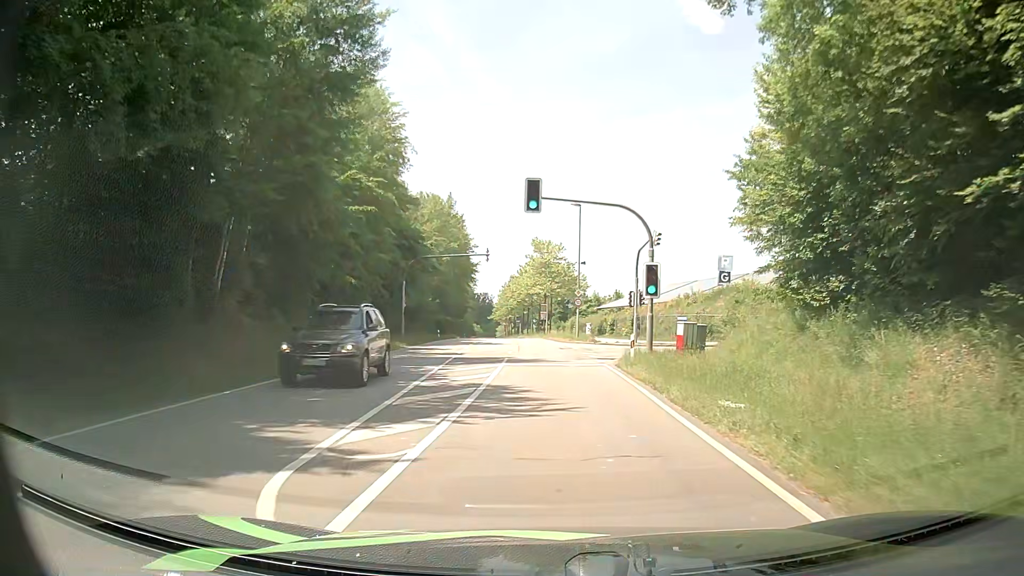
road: secondary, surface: asphalt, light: Day
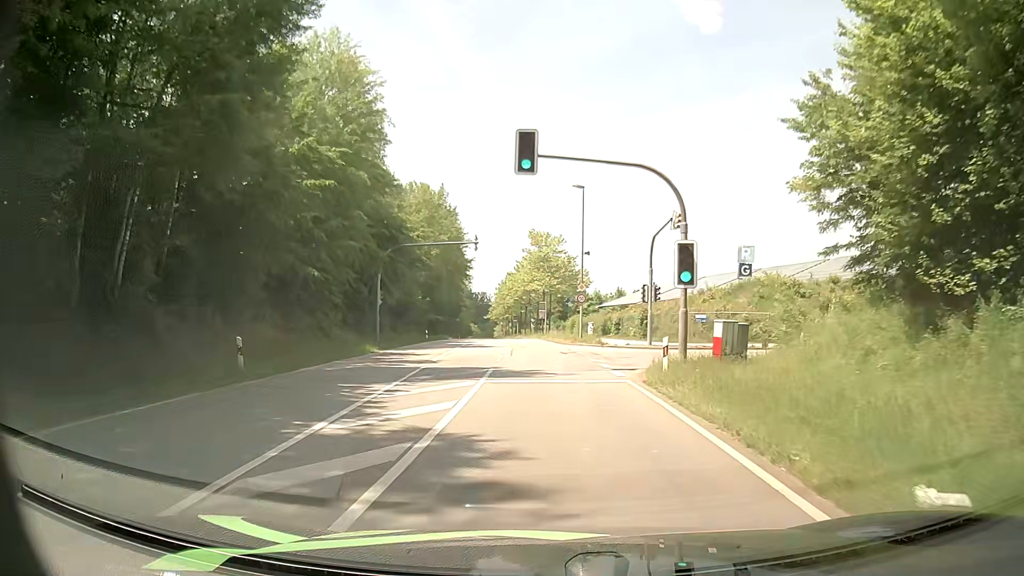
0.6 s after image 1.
(0.0, +6.5) m; 0°
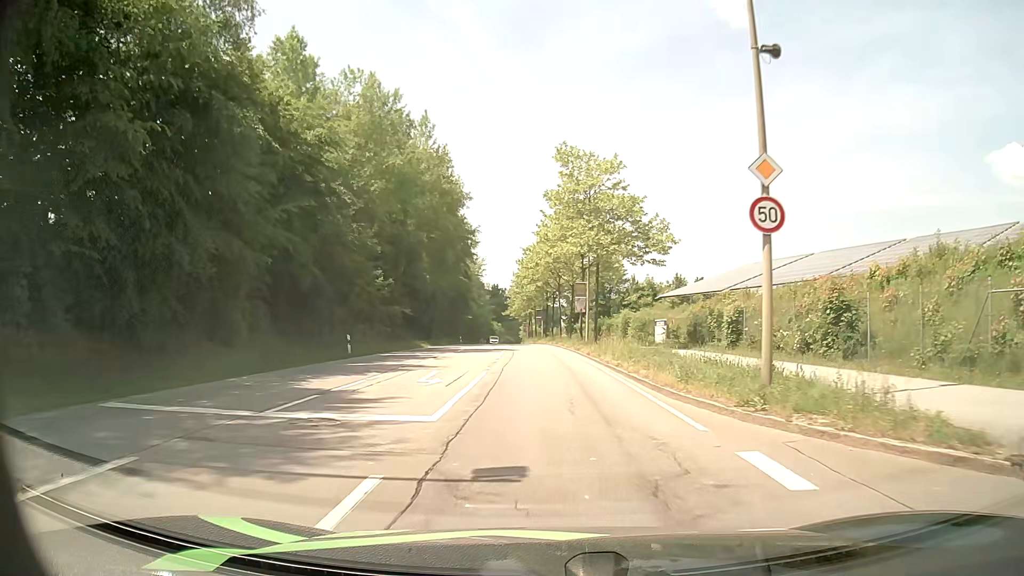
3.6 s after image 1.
(-0.5, +33.6) m; -3°
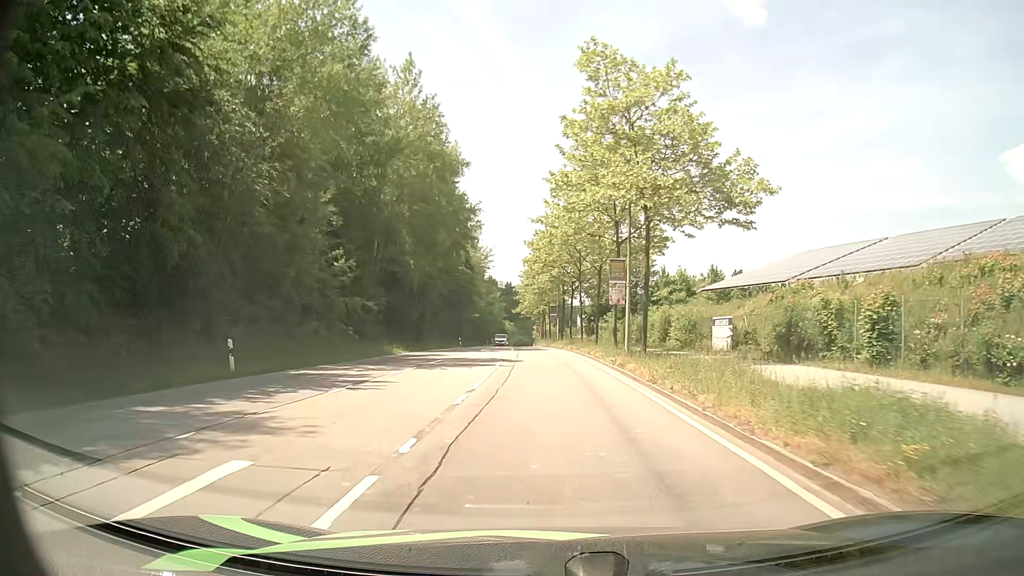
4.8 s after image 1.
(0.0, +14.0) m; -1°
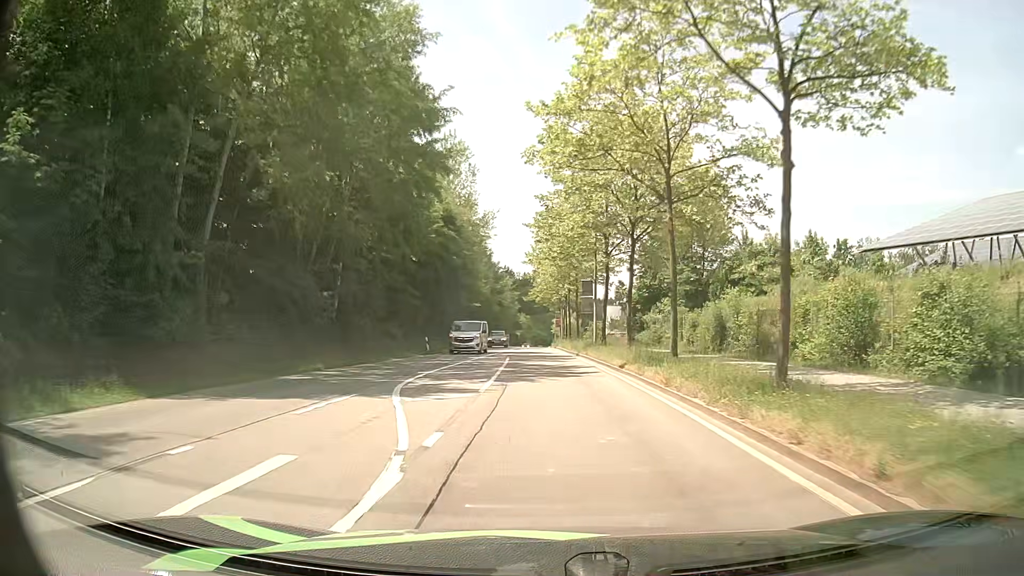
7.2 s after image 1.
(-0.3, +29.0) m; -1°
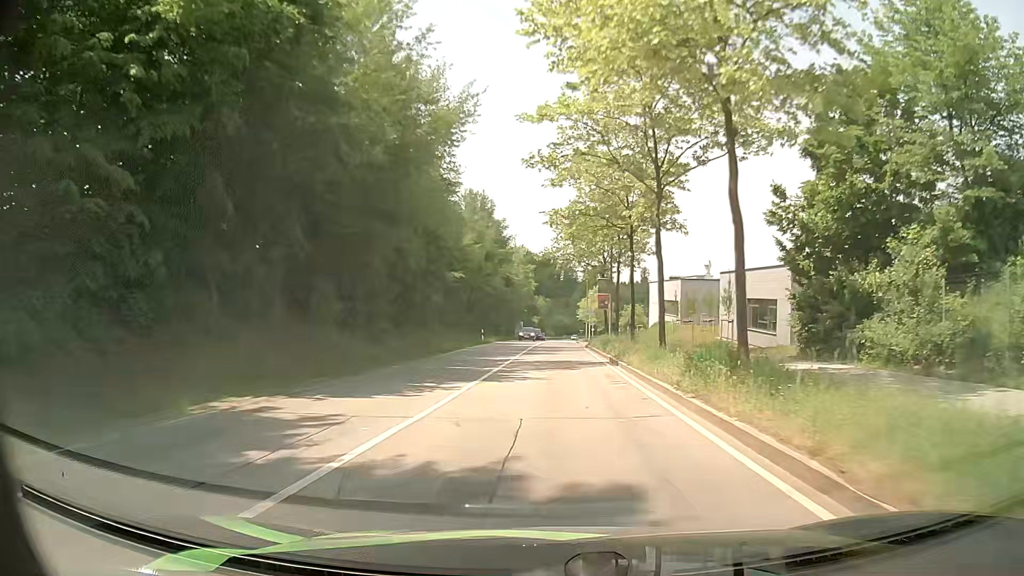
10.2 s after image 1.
(-0.6, +38.4) m; -2°
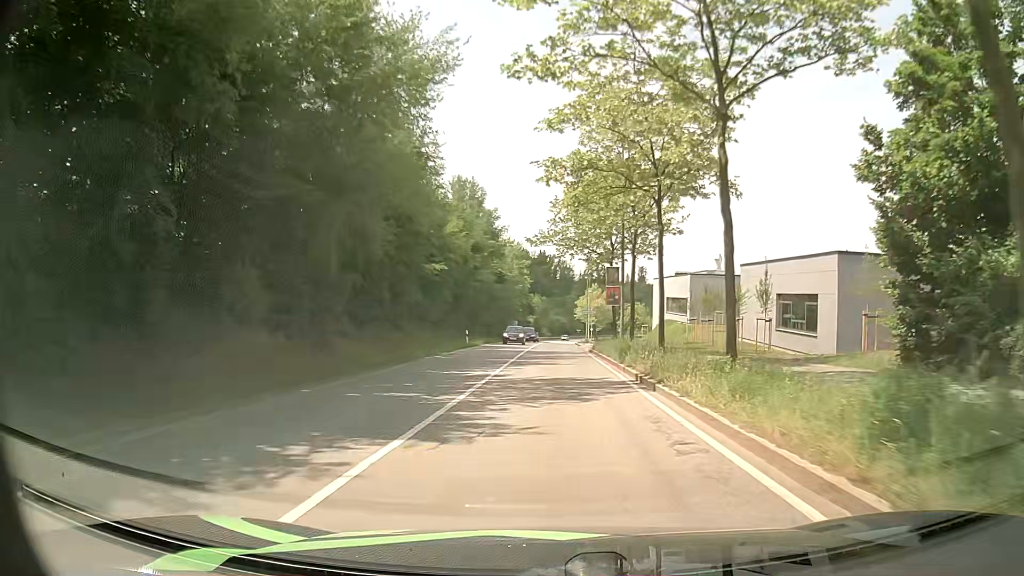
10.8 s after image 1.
(+0.1, +7.8) m; 0°
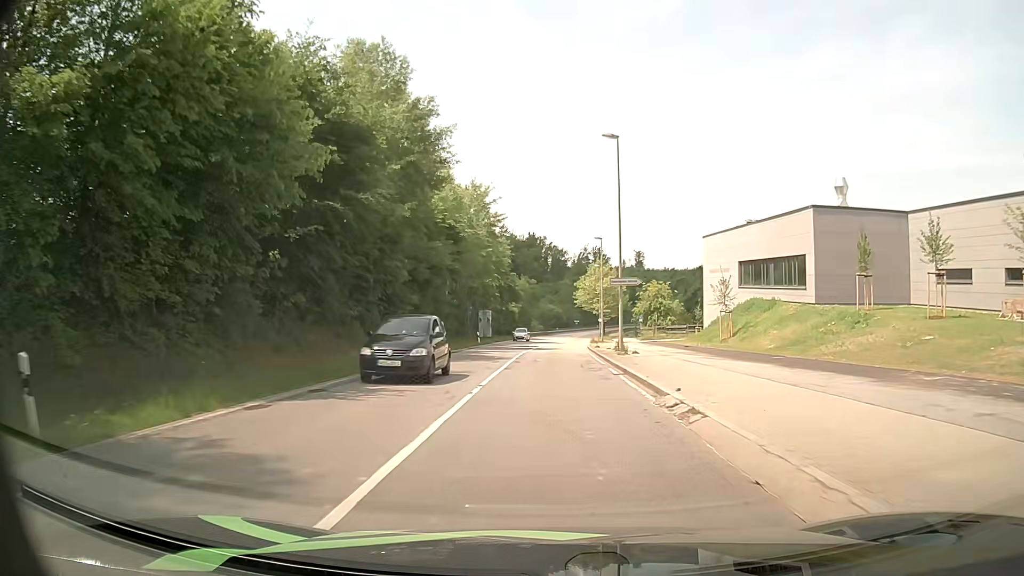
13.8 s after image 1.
(+0.7, +39.6) m; +1°
(0, +10) (0, +20) (0, +30) (+1, +40) (+1, +50) (+2, +60) (+2, +70) (+3, +80) (+4, +90) (+5, +100) m
